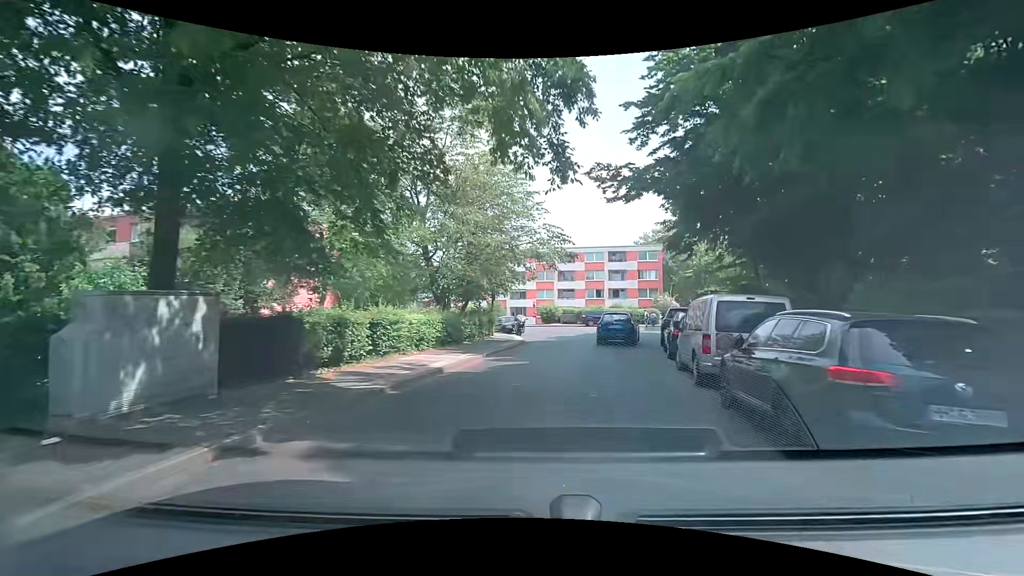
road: residential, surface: asphalt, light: Day
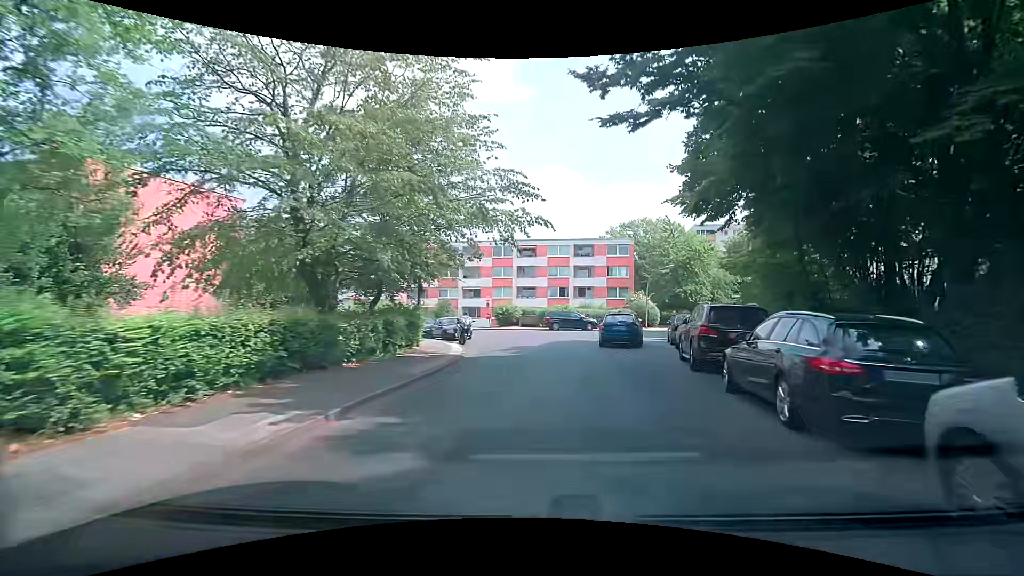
(+0.2, +9.5) m; +4°
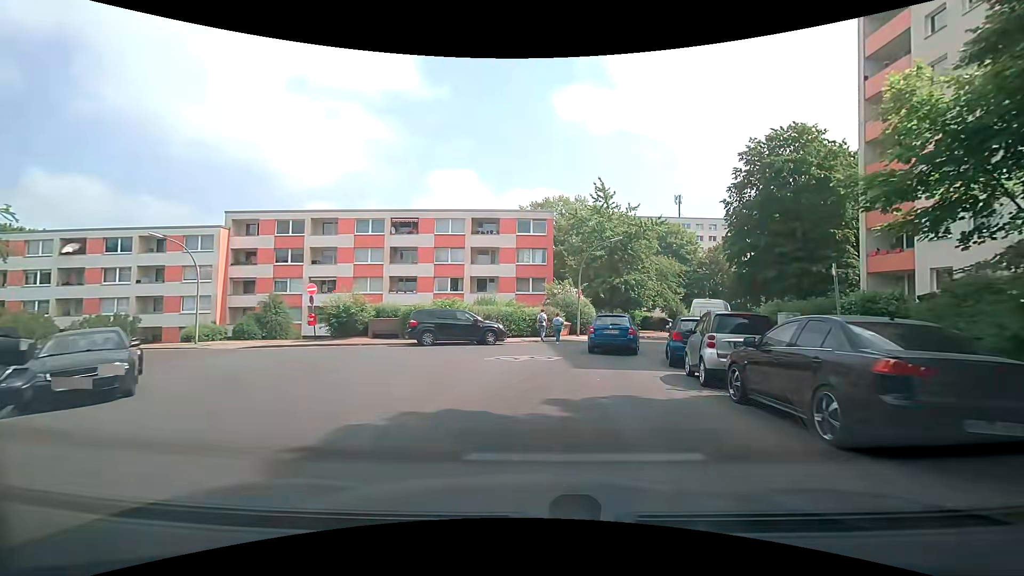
(+1.8, +19.2) m; +9°
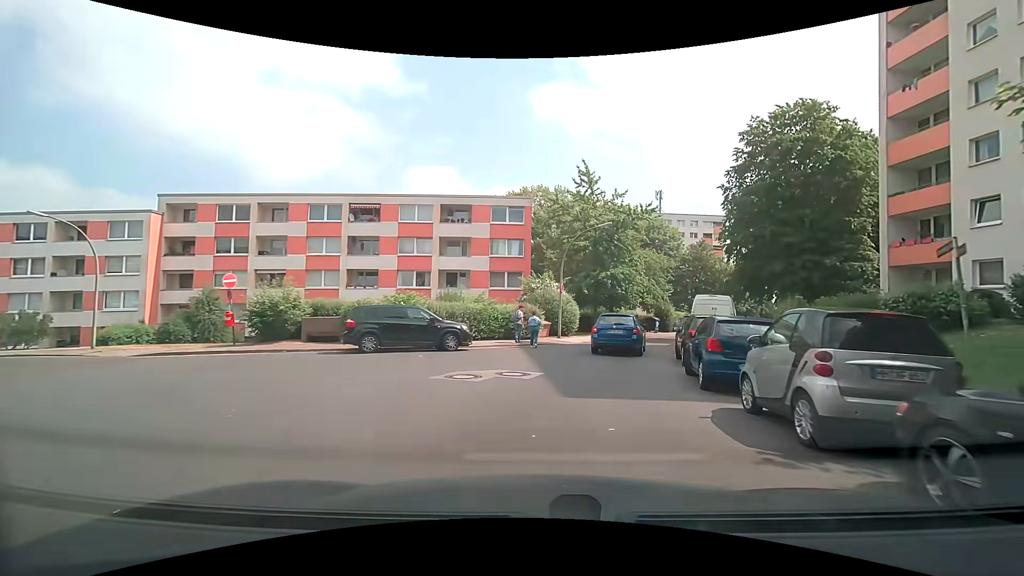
(+0.2, +4.7) m; +5°
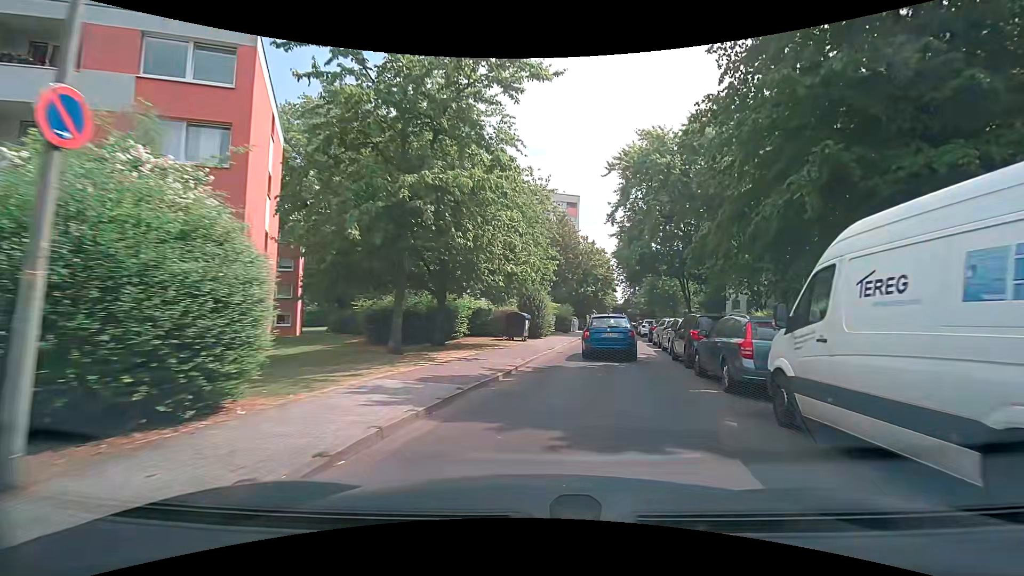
(+3.3, +23.4) m; +15°
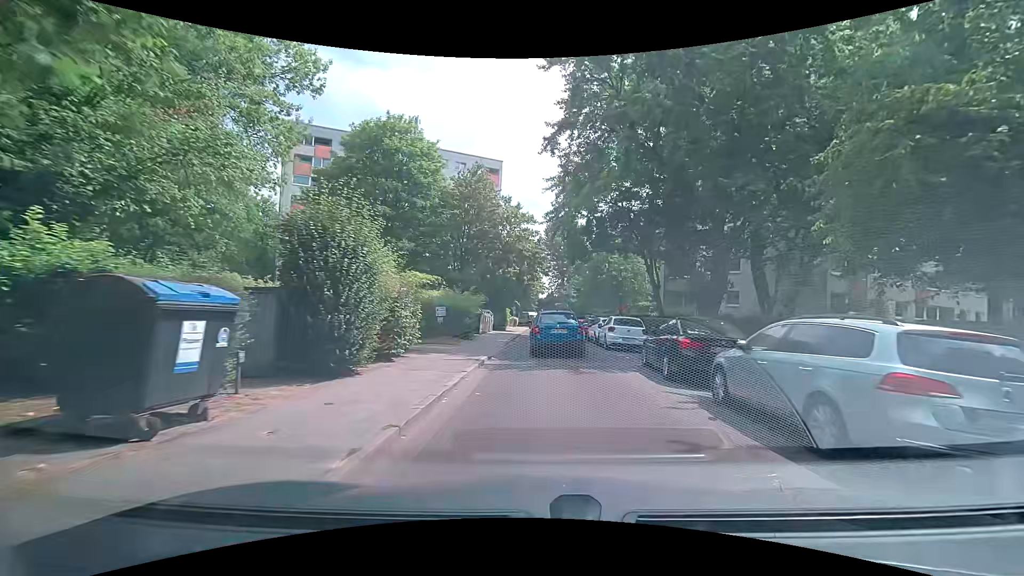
(+2.7, +19.8) m; +11°
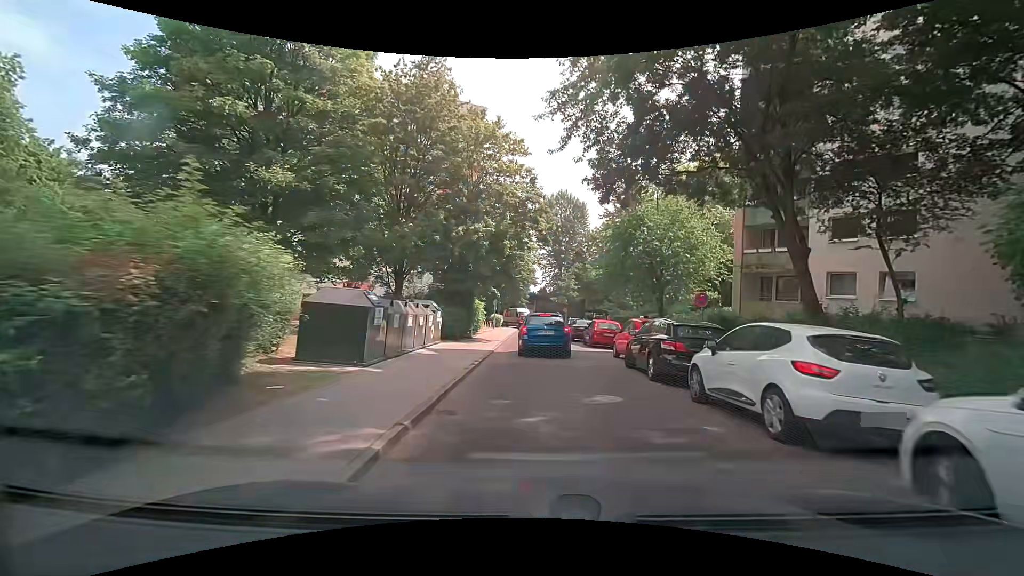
(+0.2, +19.8) m; +2°
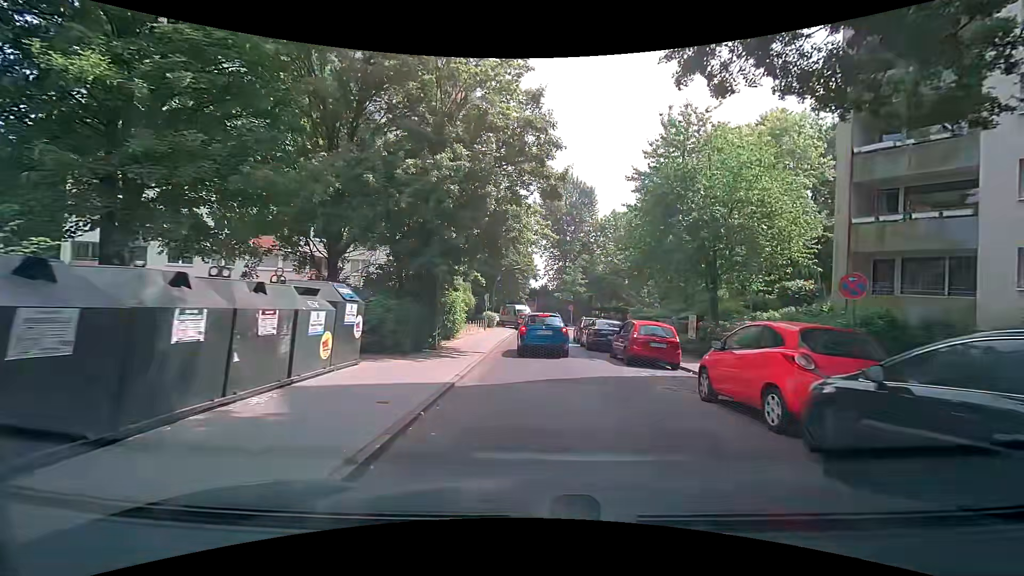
(-0.1, +9.5) m; +1°
